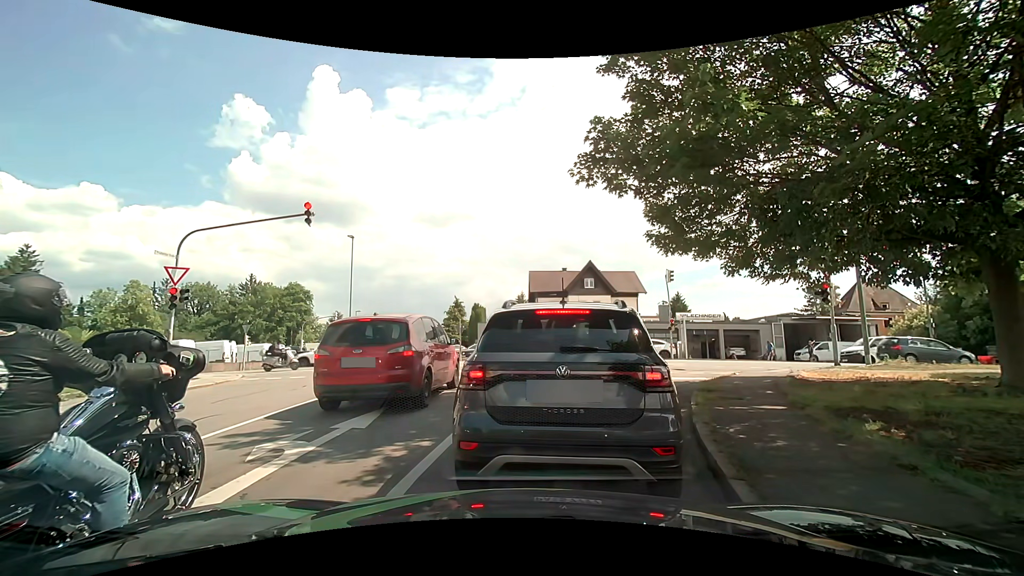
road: residential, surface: asphalt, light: Day
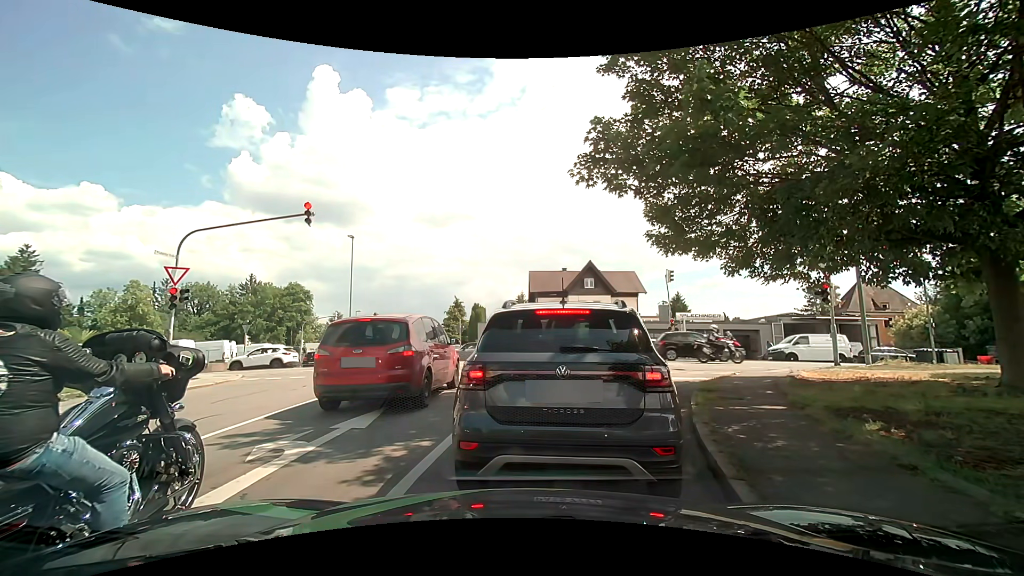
(0.0, 0.0) m; 0°
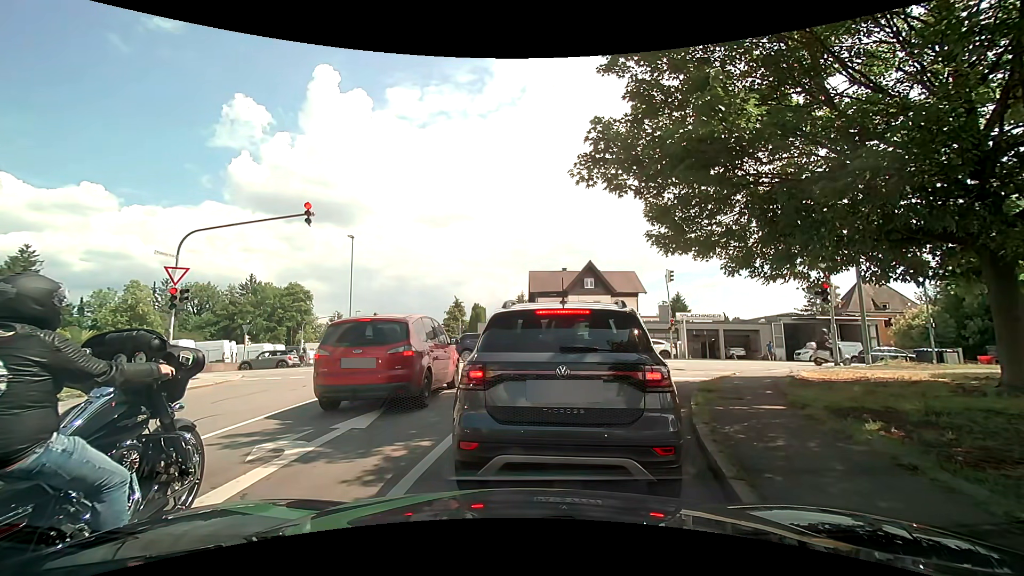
(0.0, 0.0) m; 0°
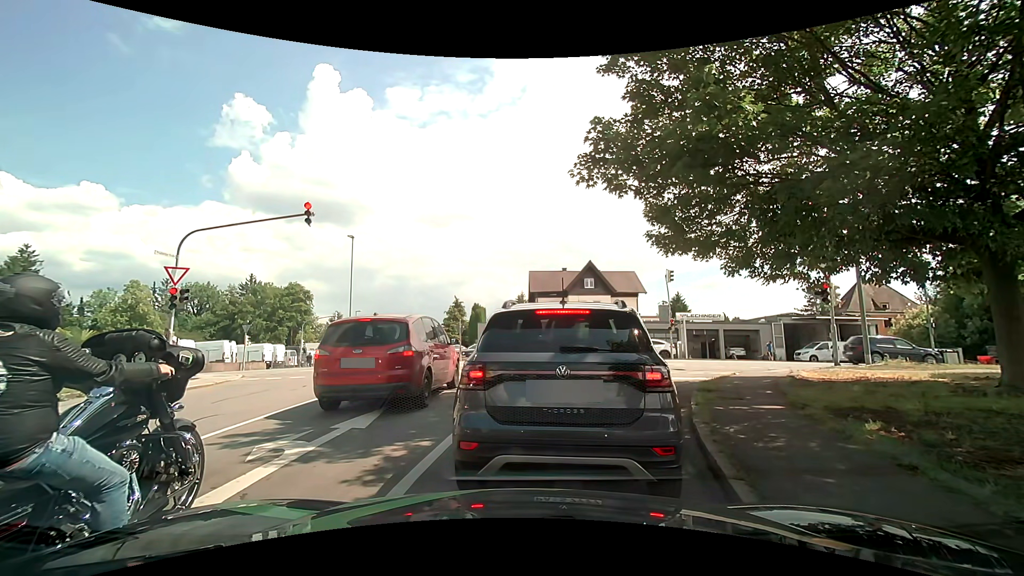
(0.0, 0.0) m; 0°
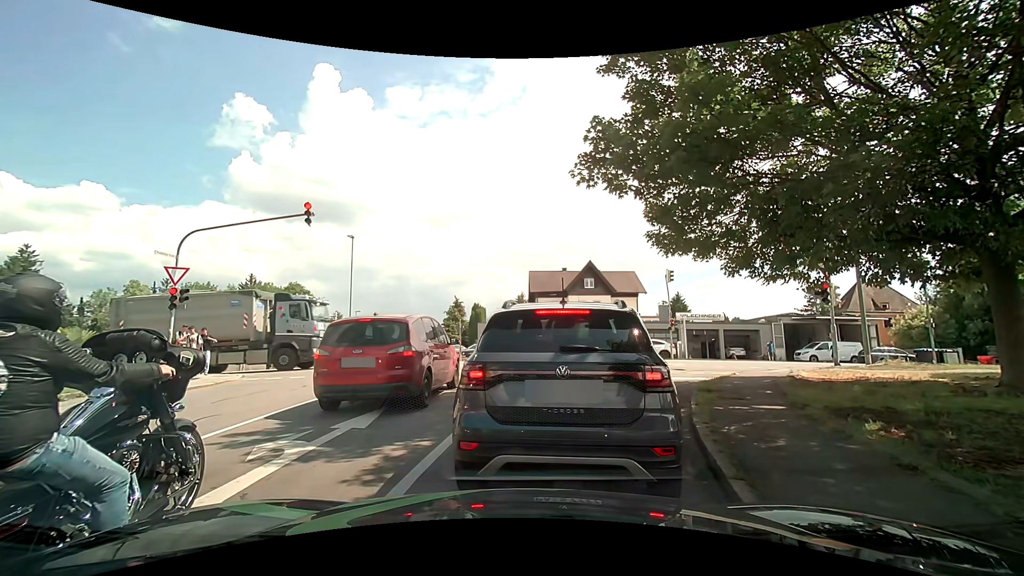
(0.0, 0.0) m; 0°
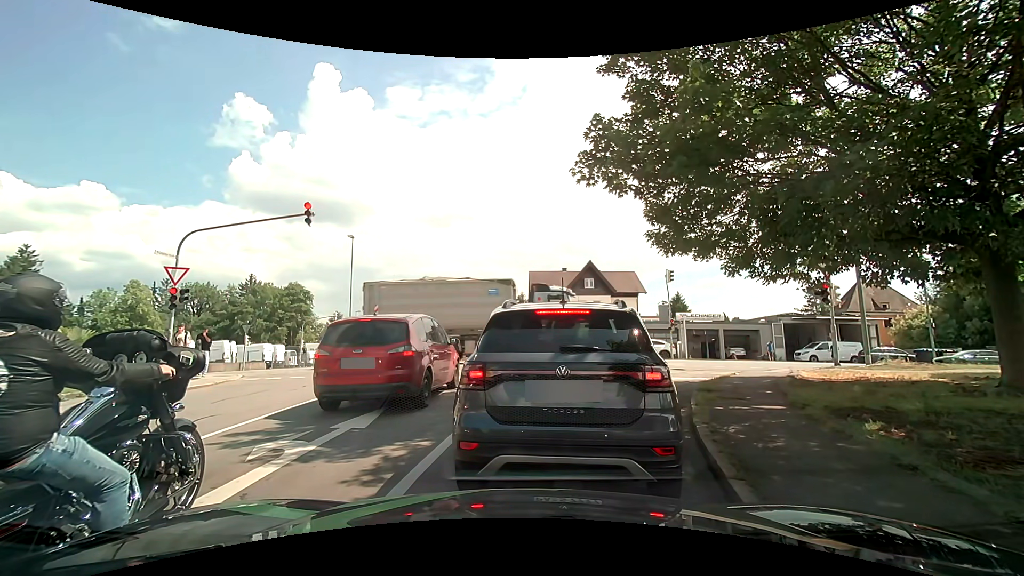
(0.0, 0.0) m; 0°
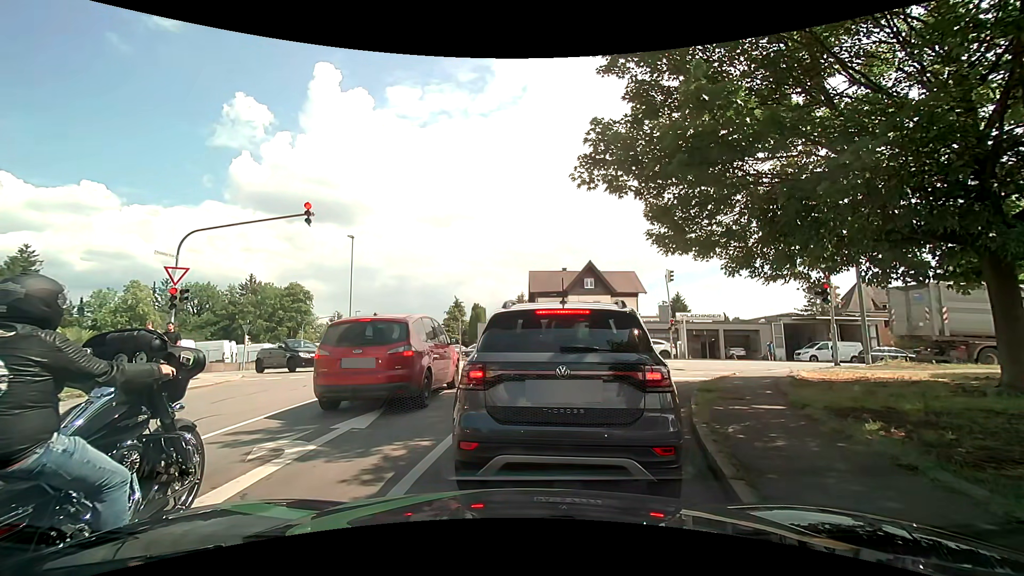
(0.0, 0.0) m; 0°
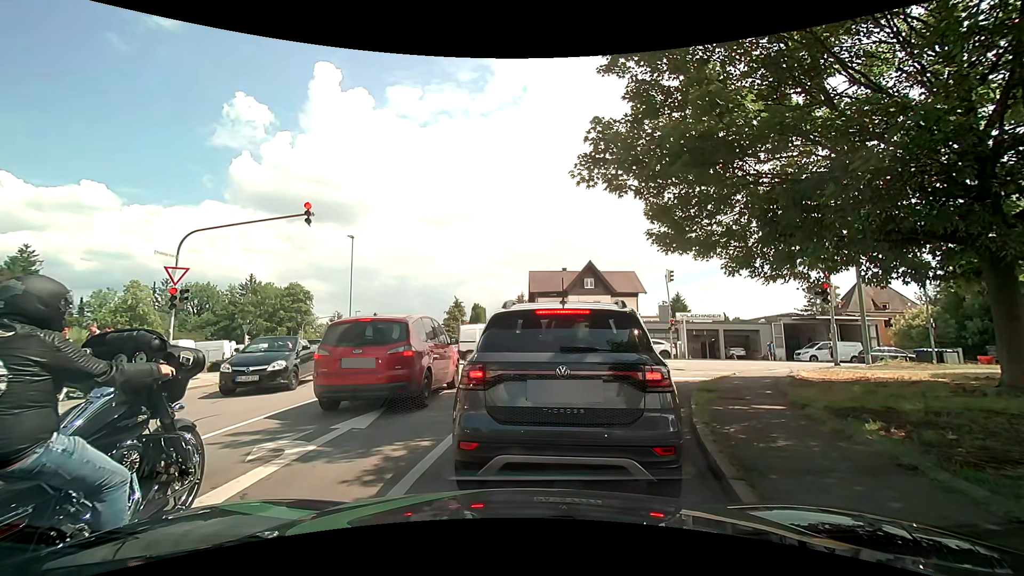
(0.0, 0.0) m; 0°
(+1, +10) (+5, +19) (+13, +24) (+23, +24) (+33, +24) (+43, +23) (+53, +22) (+63, +21) (+73, +20) (+83, +20) m
